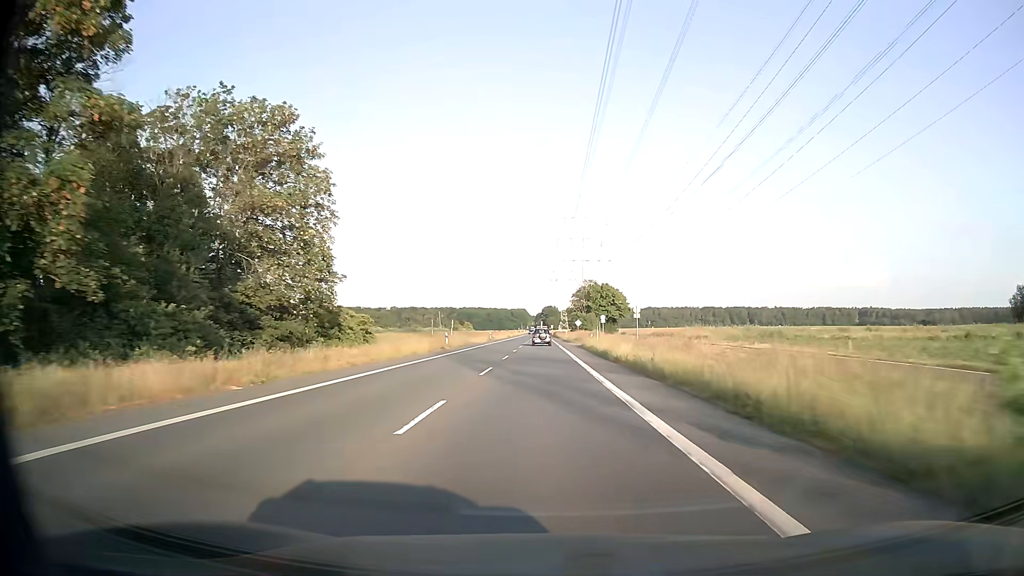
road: secondary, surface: asphalt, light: Day
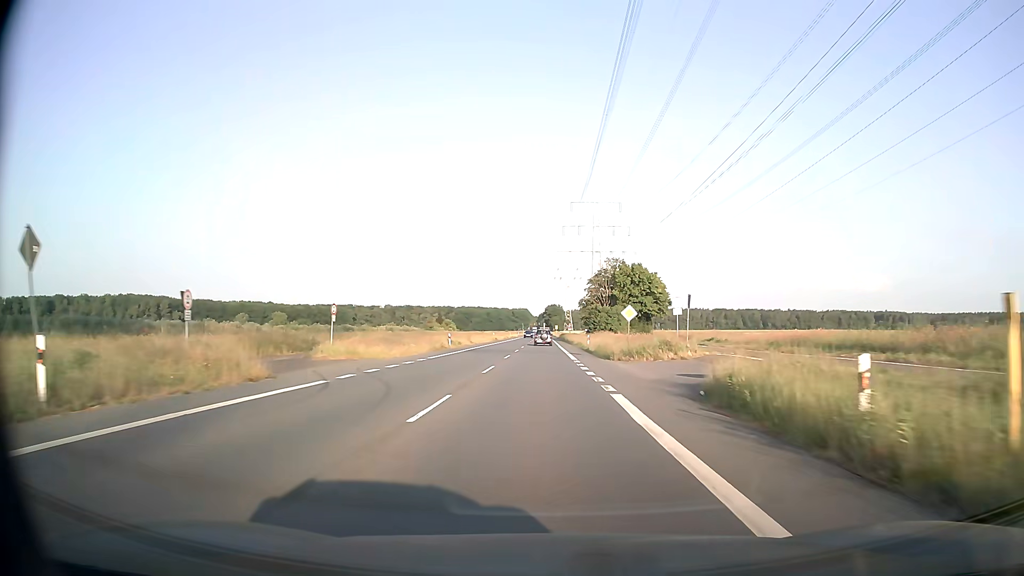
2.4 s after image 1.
(-0.1, +47.1) m; 0°
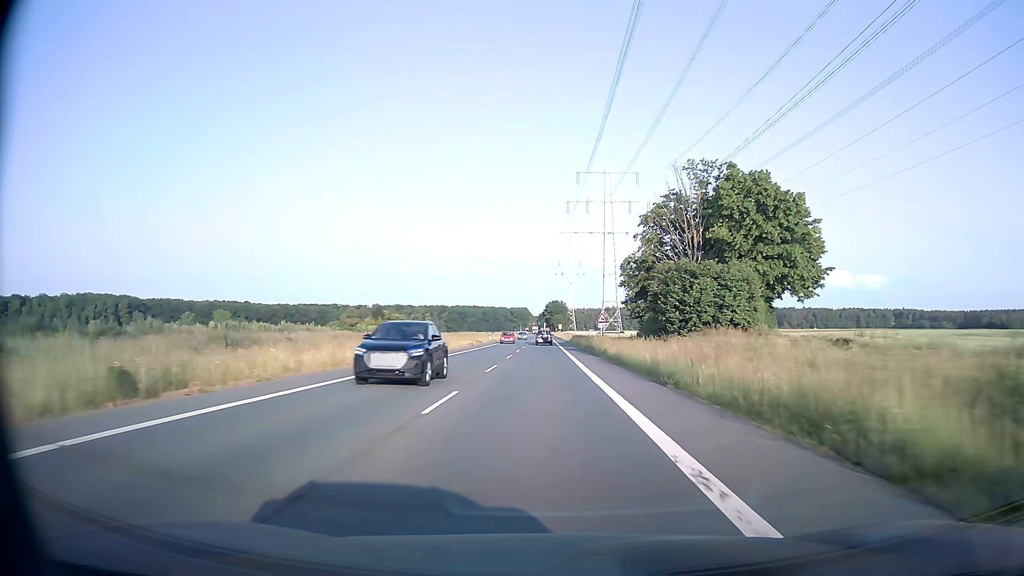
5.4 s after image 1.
(+0.1, +59.3) m; 0°
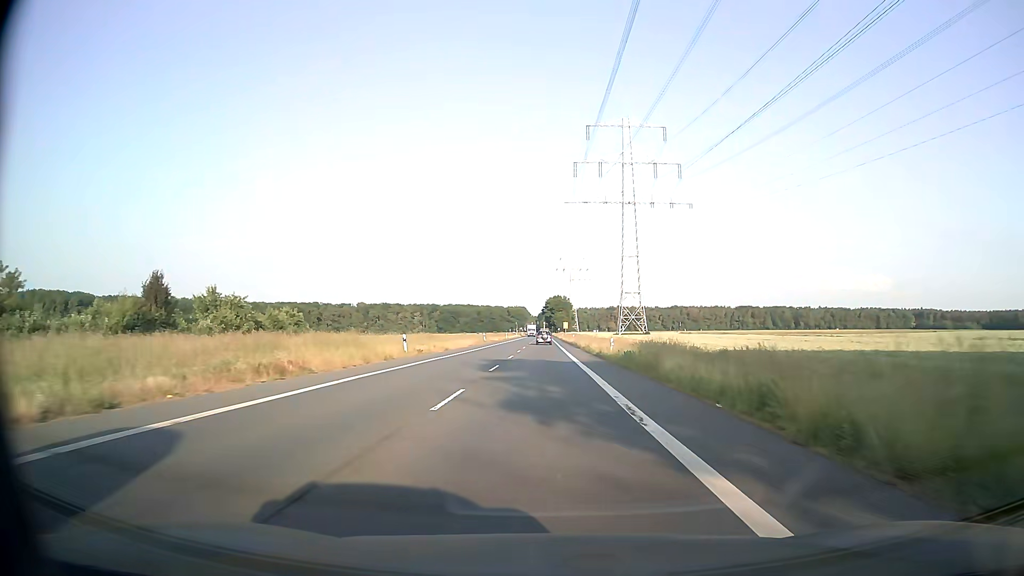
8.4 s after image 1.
(-0.1, +59.8) m; 0°
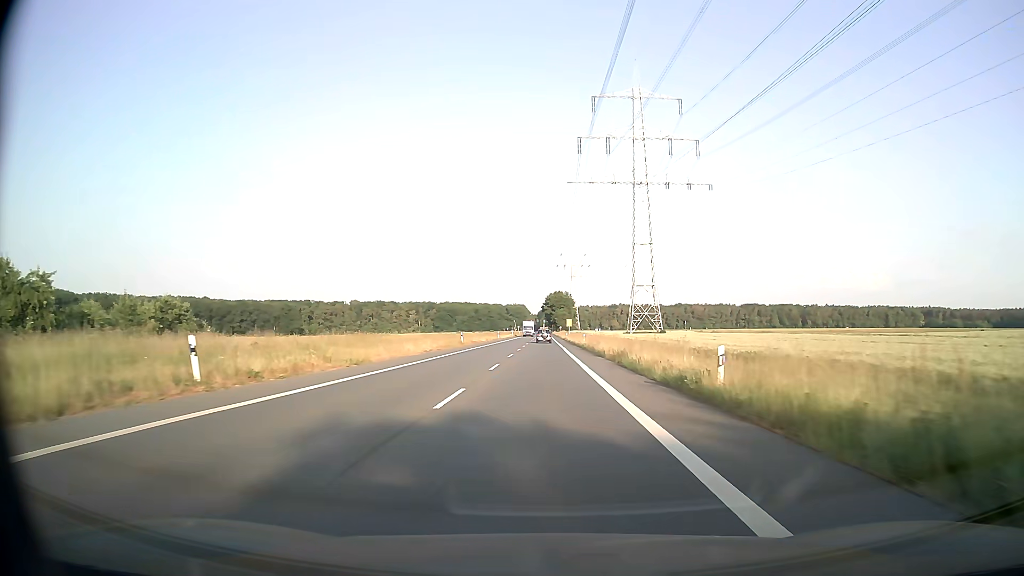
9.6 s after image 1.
(0.0, +24.0) m; 0°
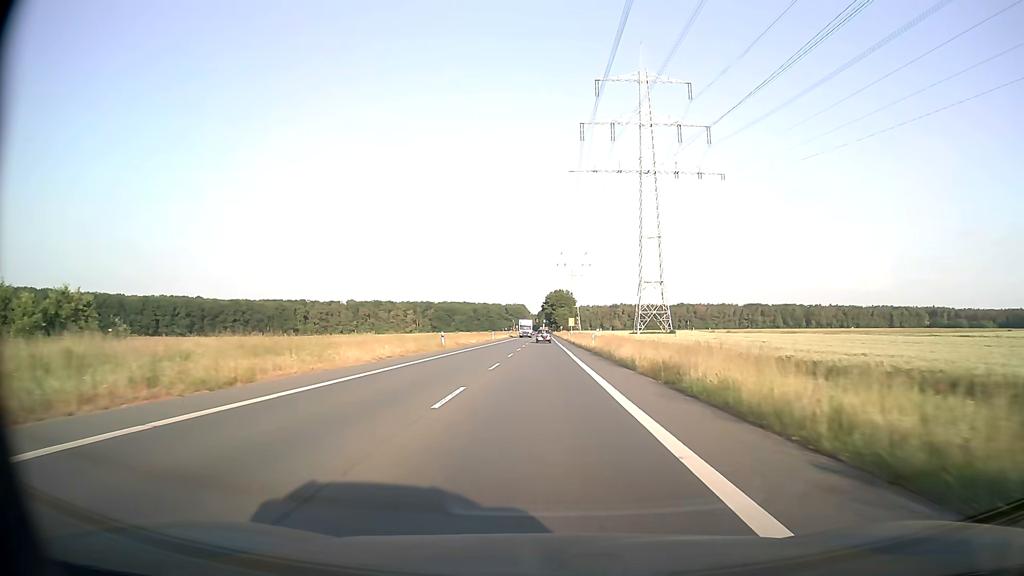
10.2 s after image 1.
(0.0, +12.0) m; 0°
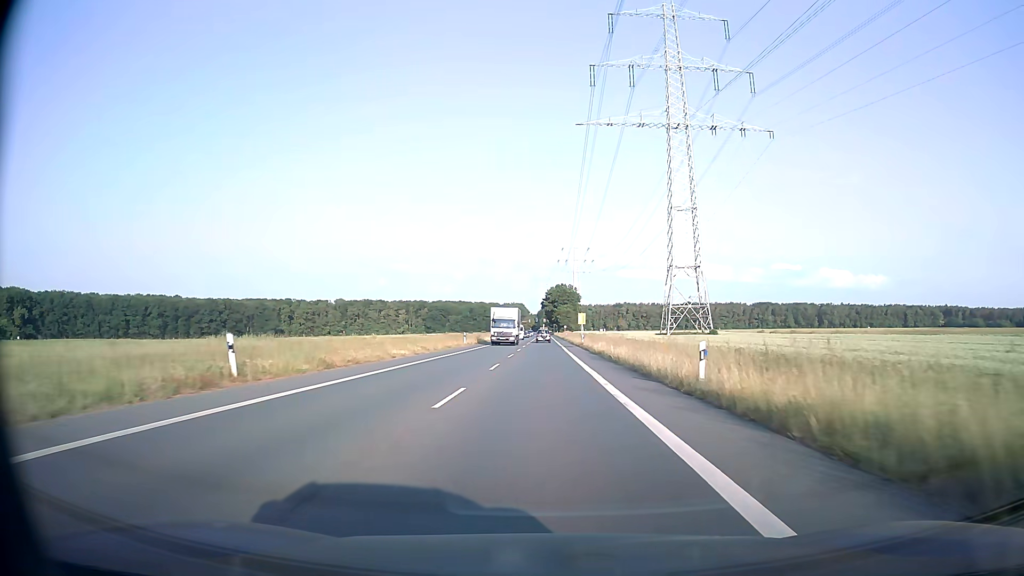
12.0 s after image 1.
(0.0, +36.2) m; 0°
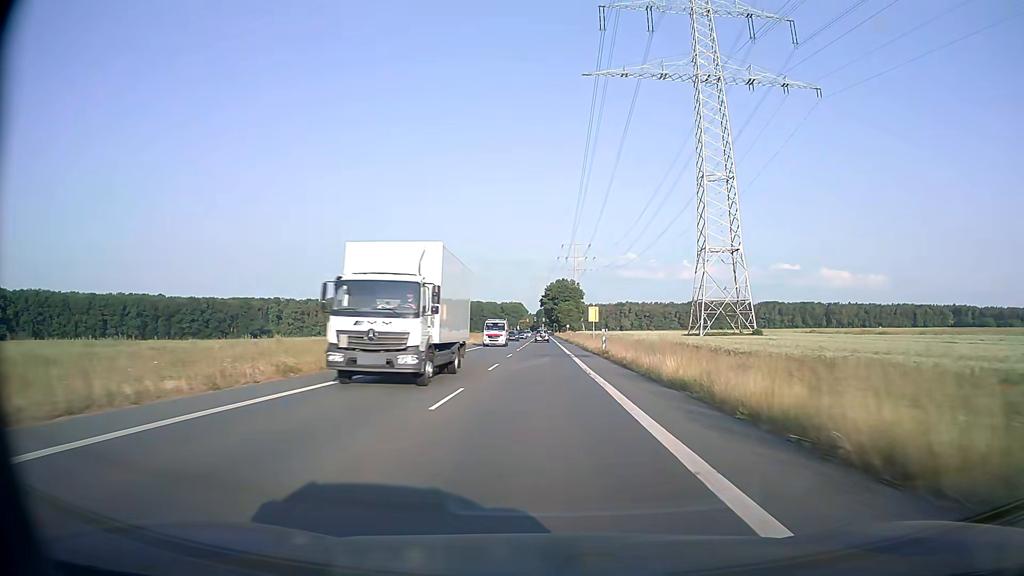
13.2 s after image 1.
(0.0, +24.2) m; 0°
(0, +10) (0, +20) (0, +30) (0, +40) (0, +50) (0, +60) (0, +70) (0, +80) (0, +90) (0, +100) m
